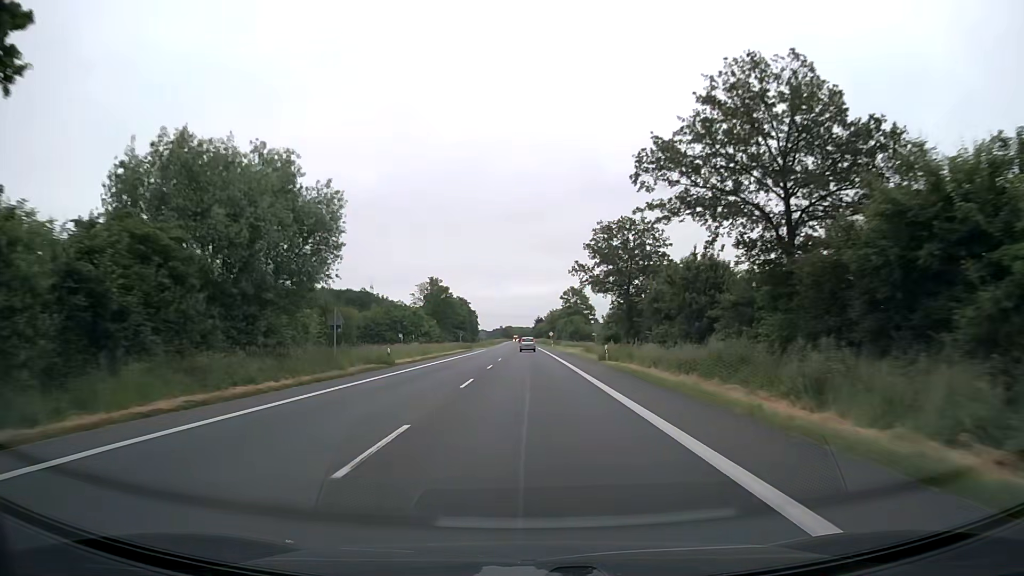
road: primary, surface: asphalt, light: Day
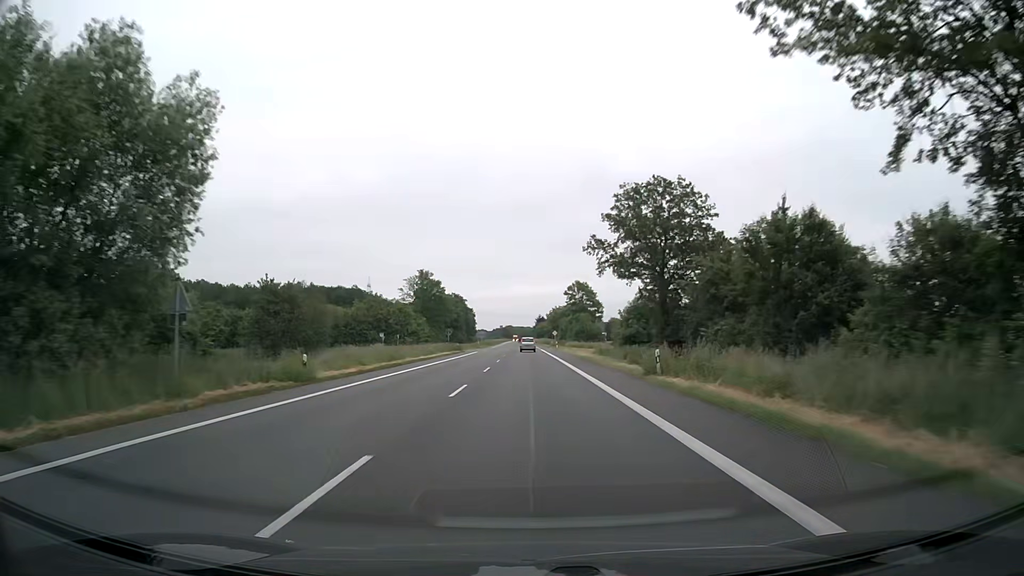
(-0.1, +14.8) m; 0°
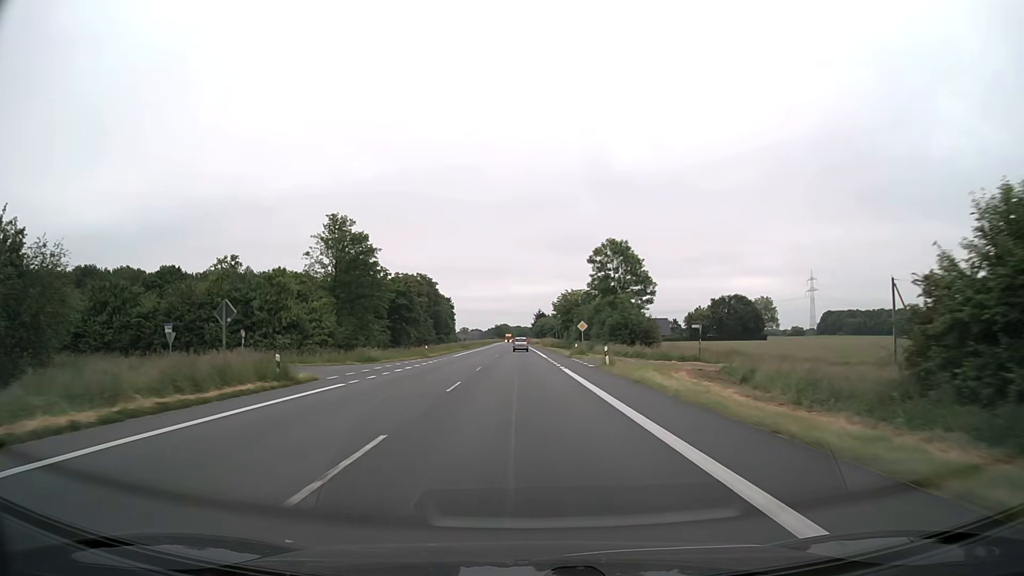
(+0.1, +58.5) m; 0°
(0, +10) (0, +20) (0, +30) (0, +40) (0, +50) (0, +60) (0, +70) (0, +80) (-1, +90) (-1, +100) m
